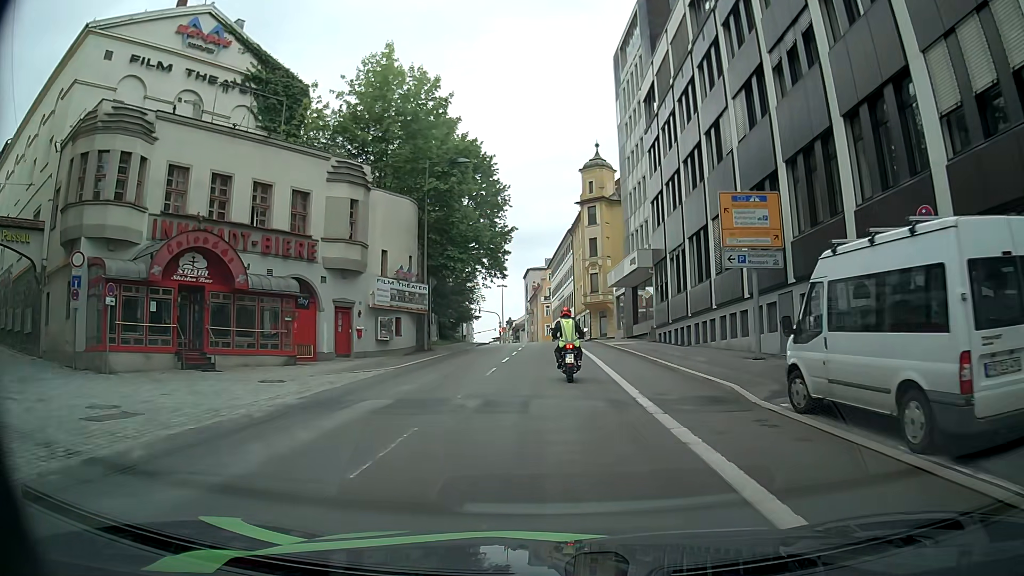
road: tertiary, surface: asphalt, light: Day
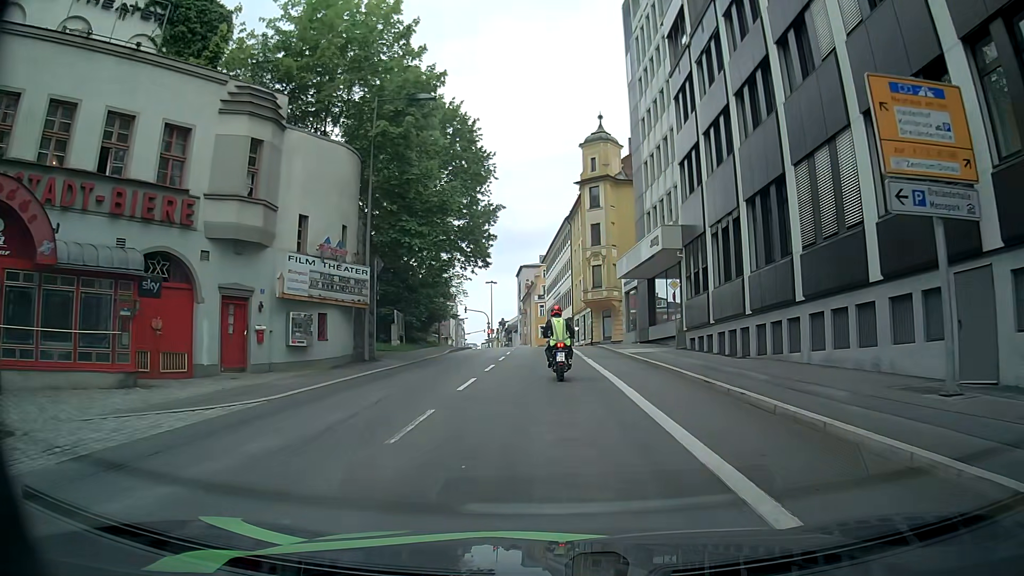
(-0.1, +10.4) m; +1°
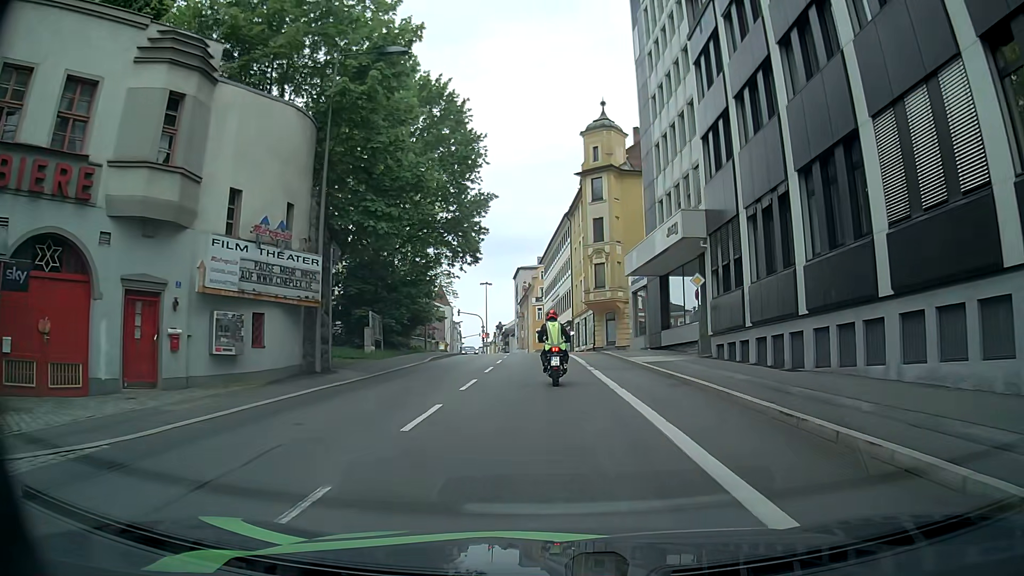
(-0.1, +5.0) m; -2°
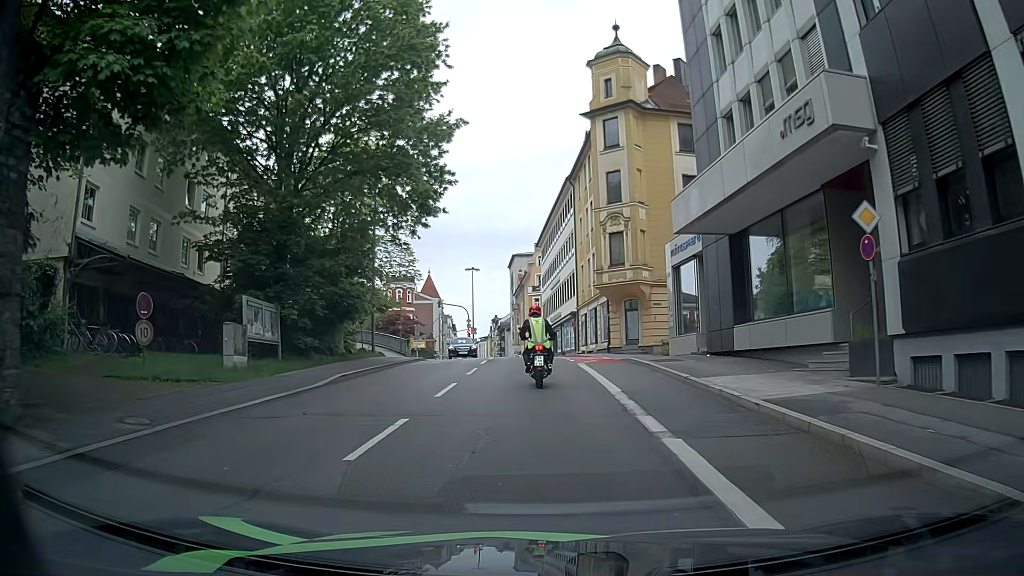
(+0.2, +14.0) m; +1°
